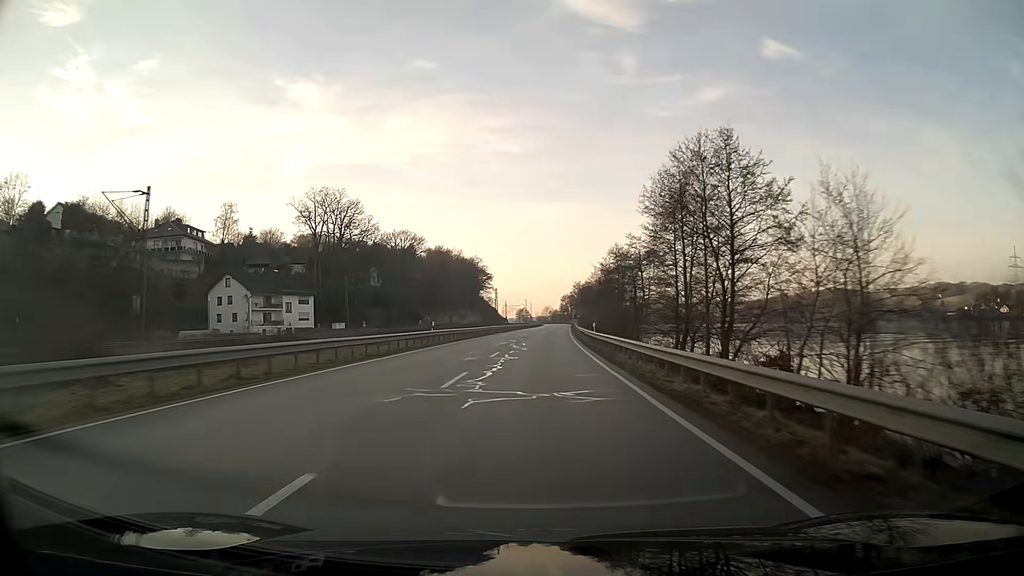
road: primary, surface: asphalt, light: Day
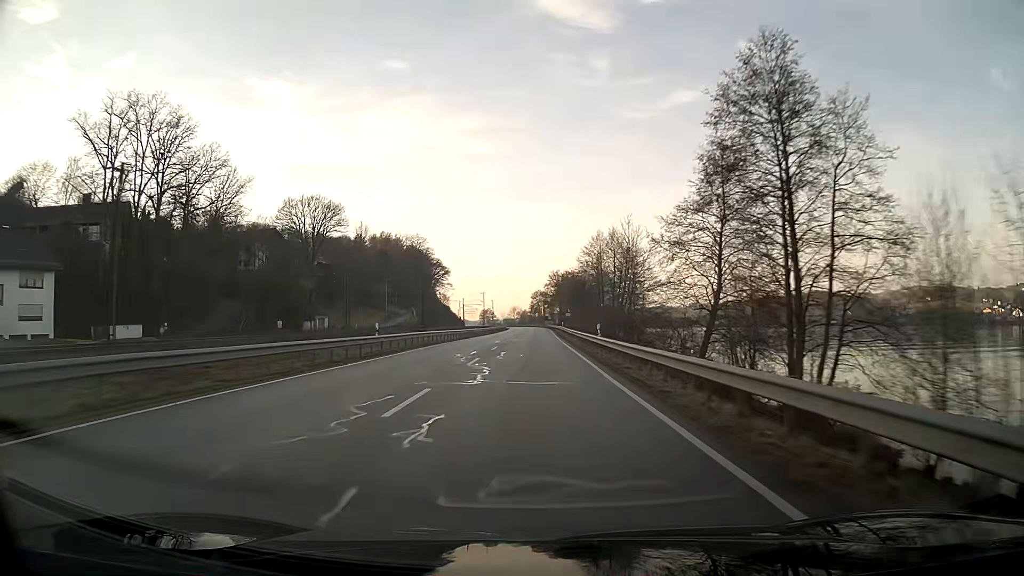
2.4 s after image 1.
(+1.4, +63.8) m; +2°
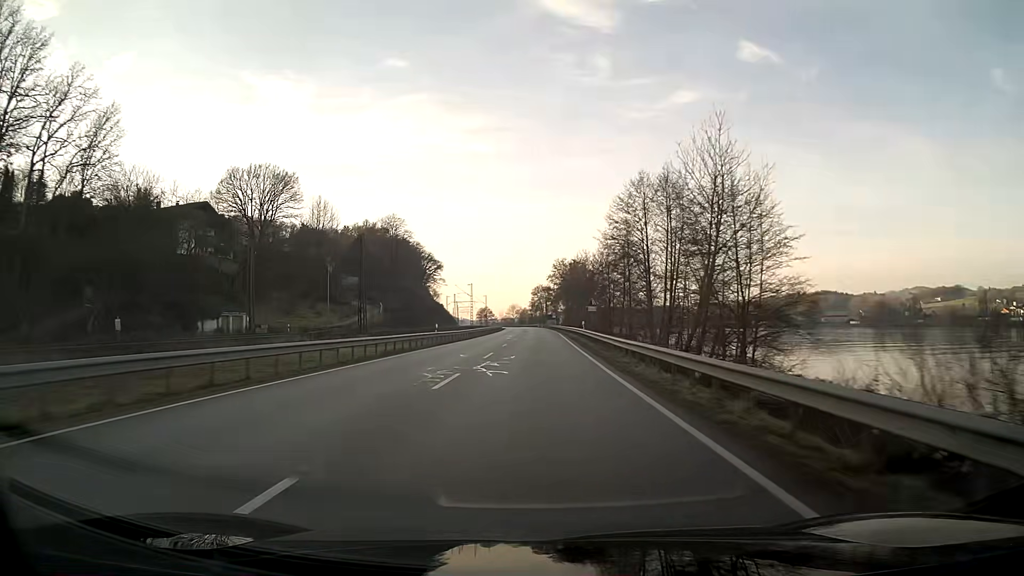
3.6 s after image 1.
(0.0, +31.9) m; 0°
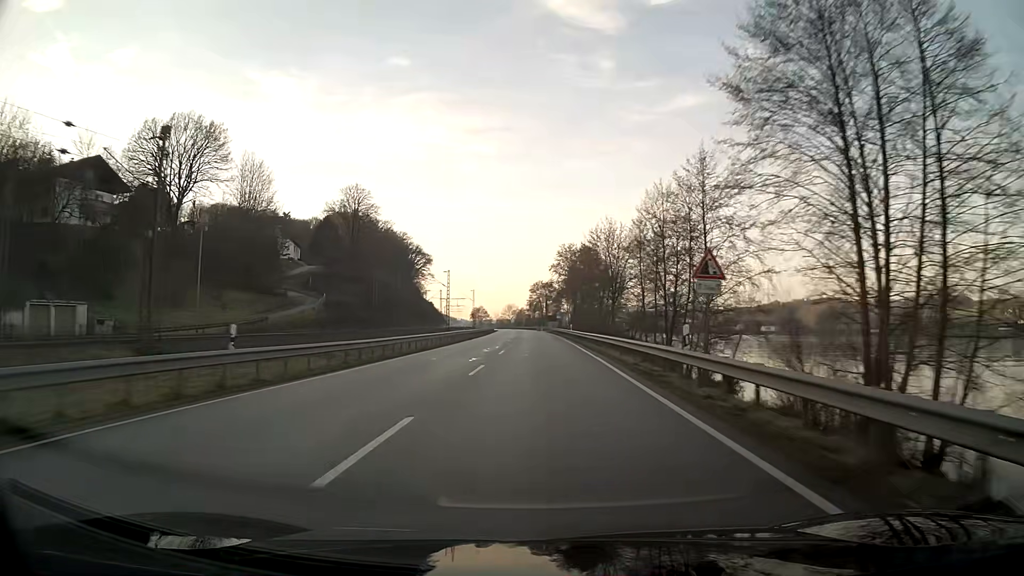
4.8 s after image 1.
(0.0, +31.9) m; 0°
